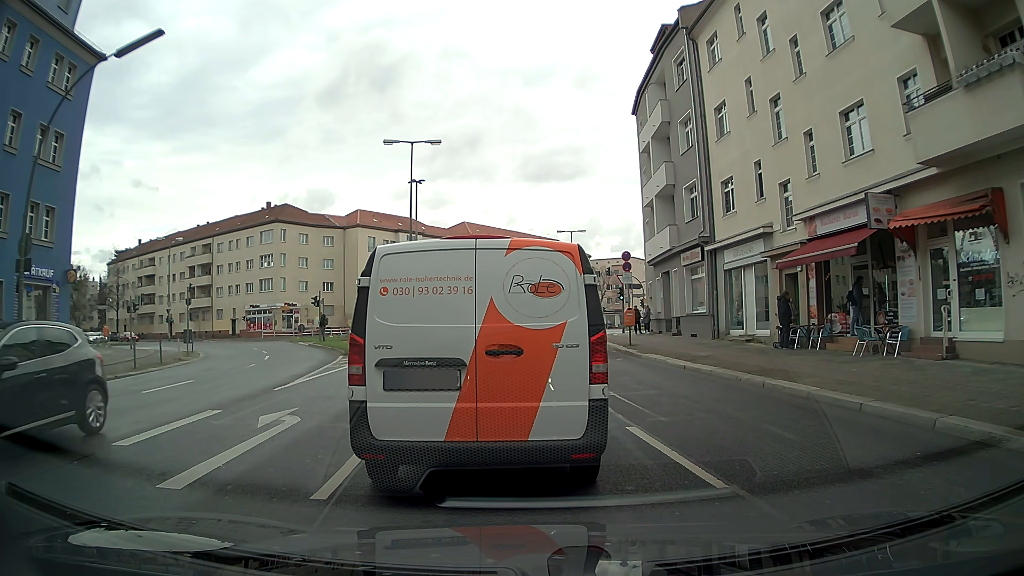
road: secondary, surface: asphalt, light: Day
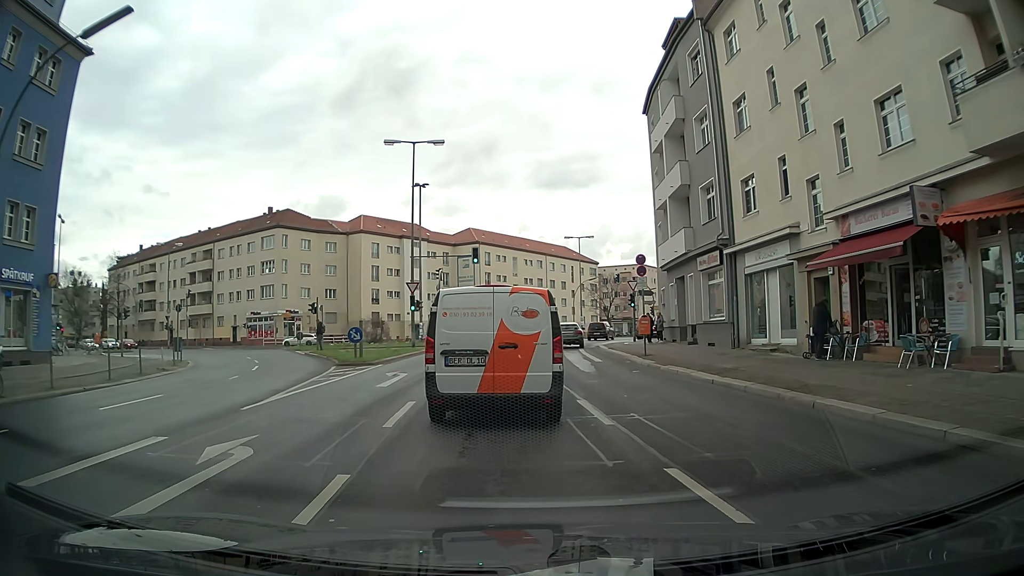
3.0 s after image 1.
(0.0, +2.1) m; 0°
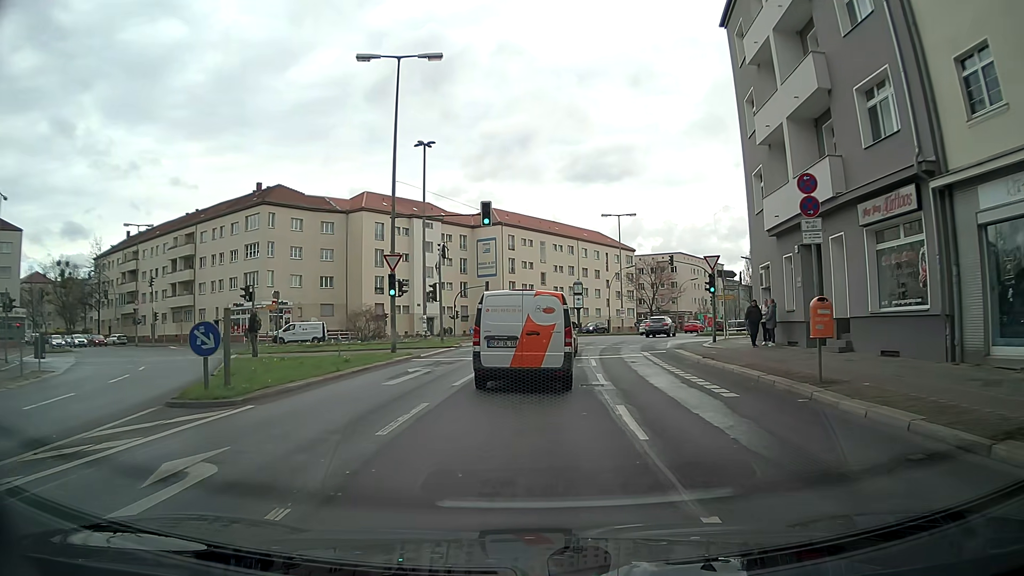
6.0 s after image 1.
(-0.3, +14.1) m; -2°
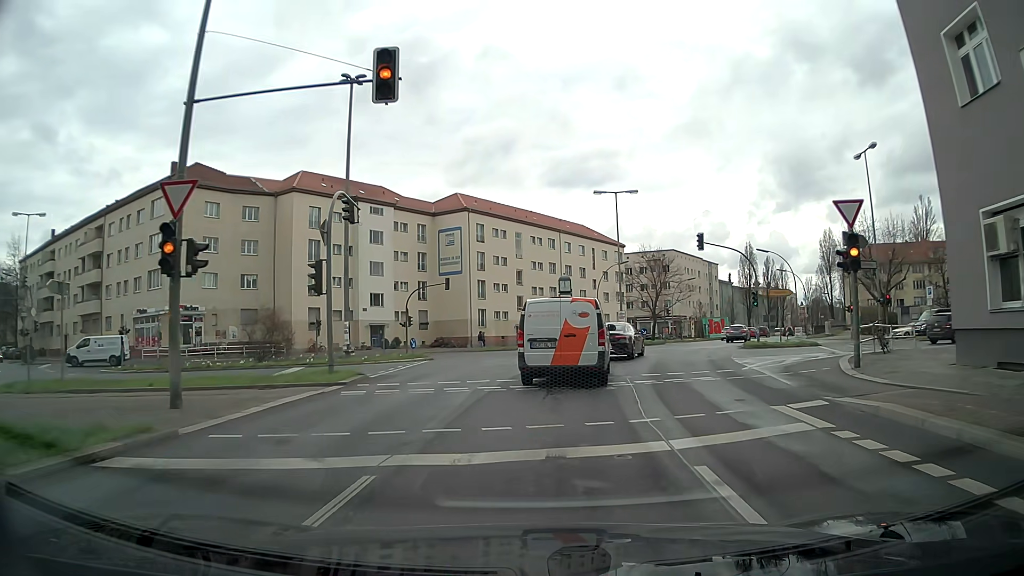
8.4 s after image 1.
(+0.4, +16.8) m; +3°
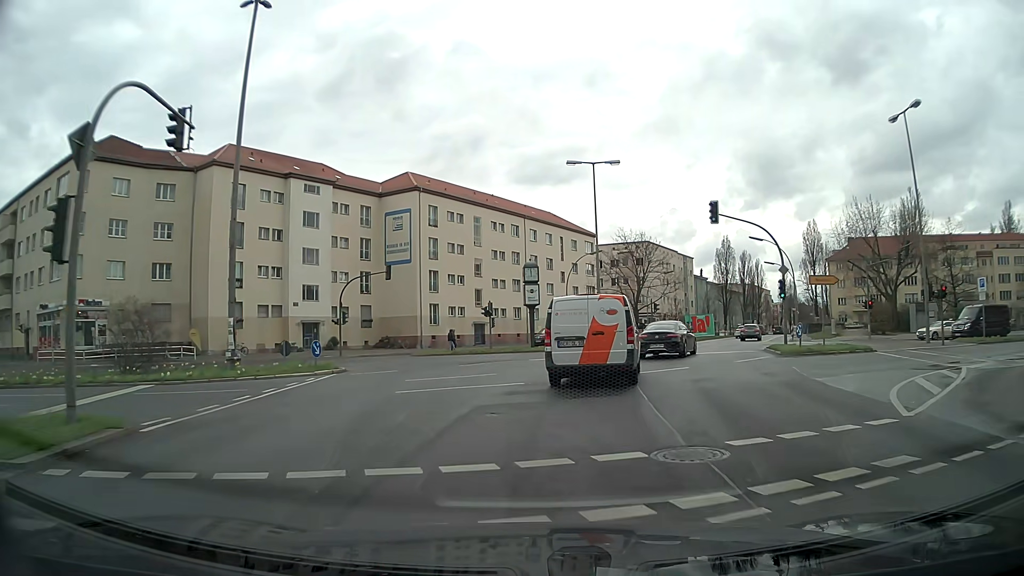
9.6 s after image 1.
(+0.1, +10.2) m; +3°
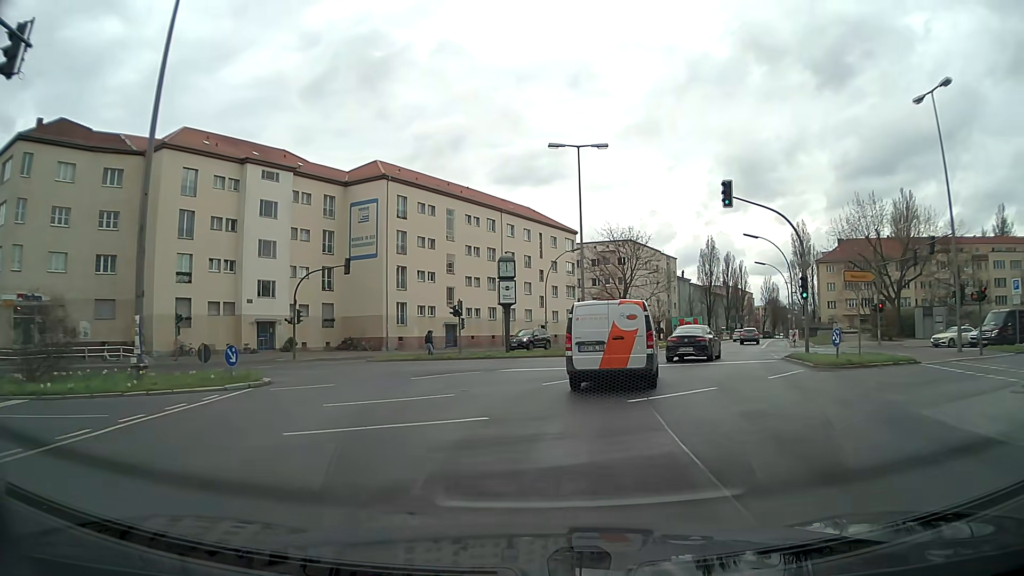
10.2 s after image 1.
(0.0, +5.3) m; +1°
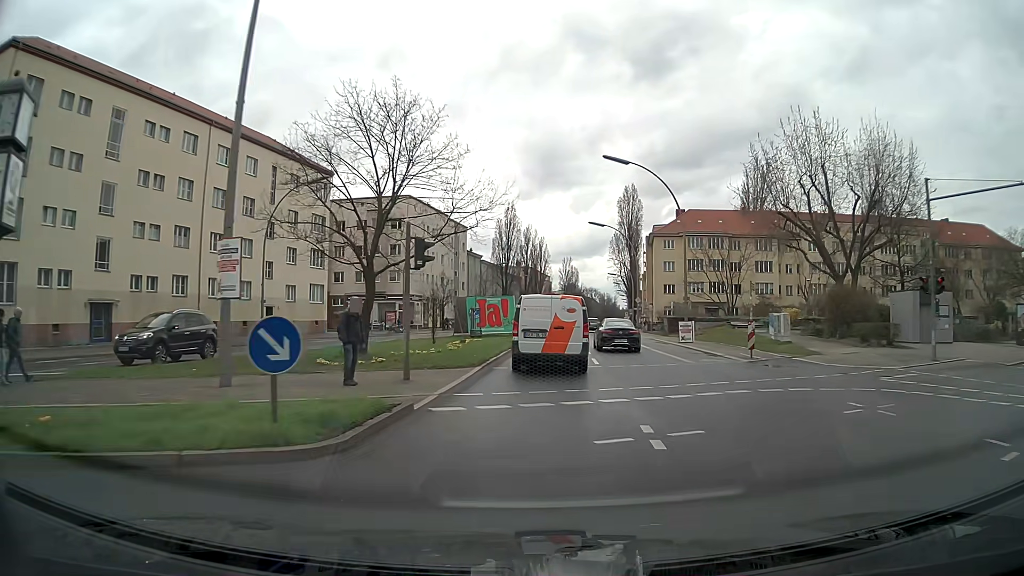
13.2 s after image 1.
(+4.8, +28.3) m; +19°
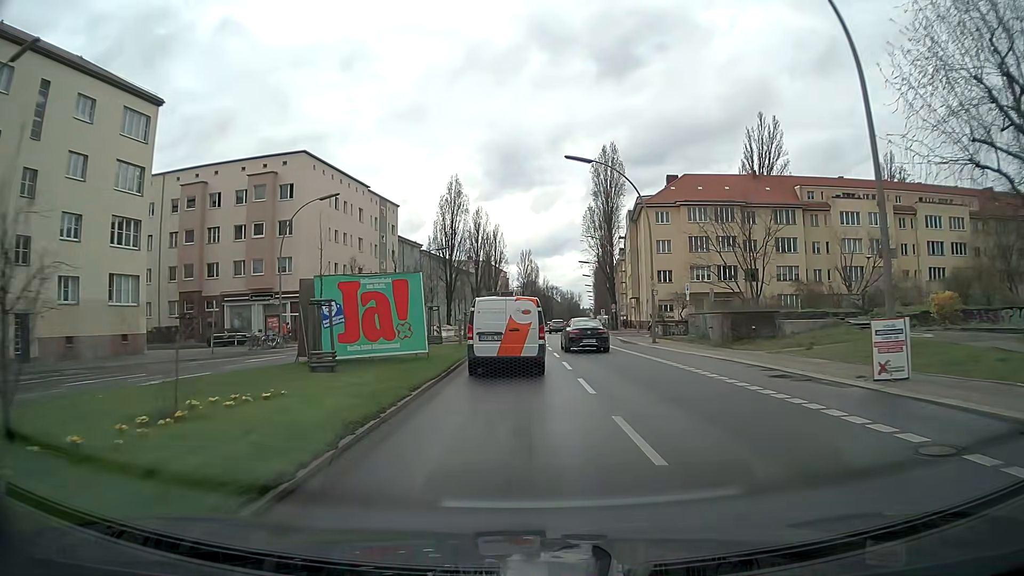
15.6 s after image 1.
(+1.0, +26.0) m; +4°
(0, +10) (+1, +20) (+2, +30) (+2, +40) (+3, +50) (+3, +60) (+4, +70) (+5, +80) (+5, +90) (+6, +100) m
